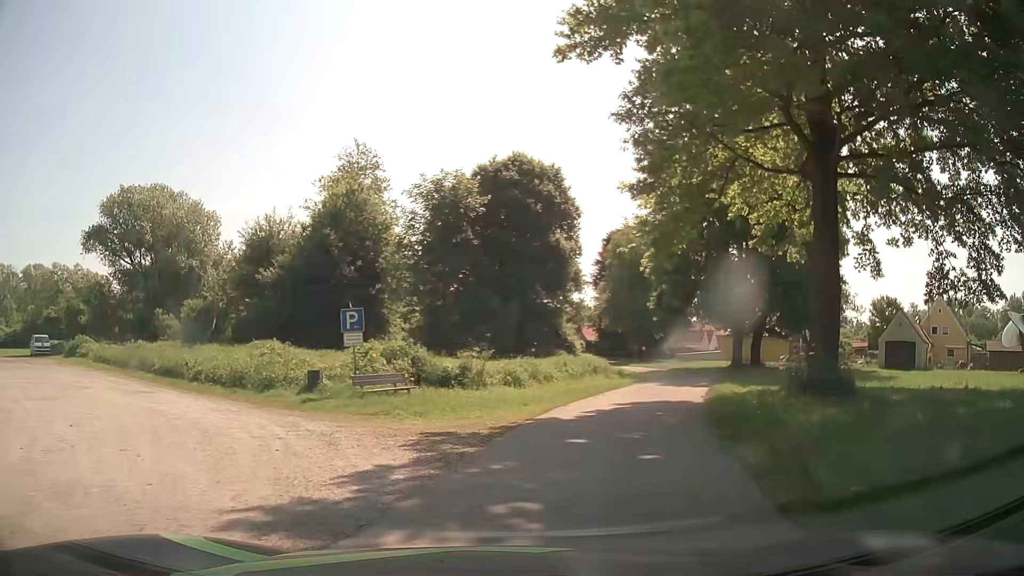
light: Day
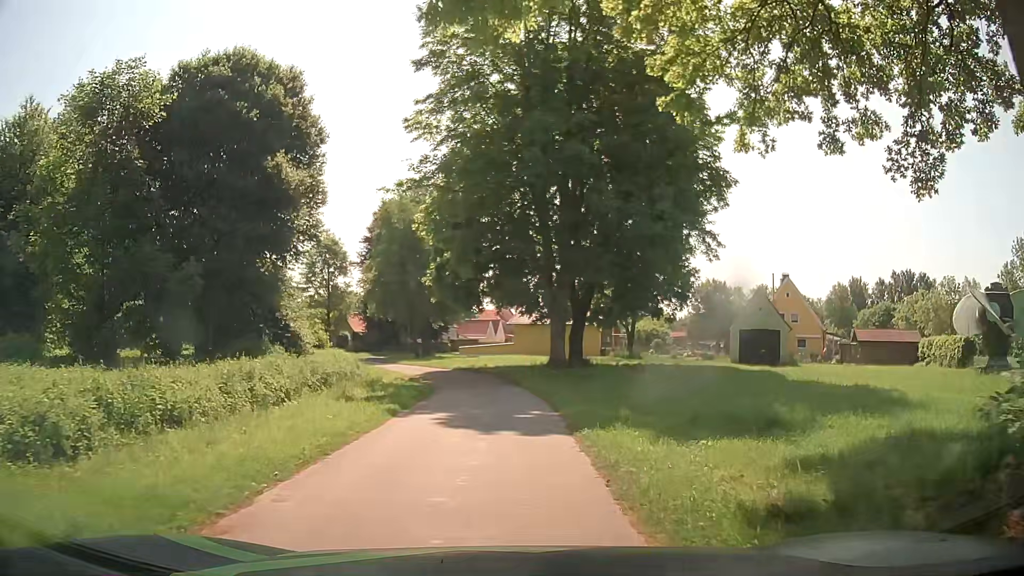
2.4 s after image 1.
(+2.7, +14.6) m; +18°
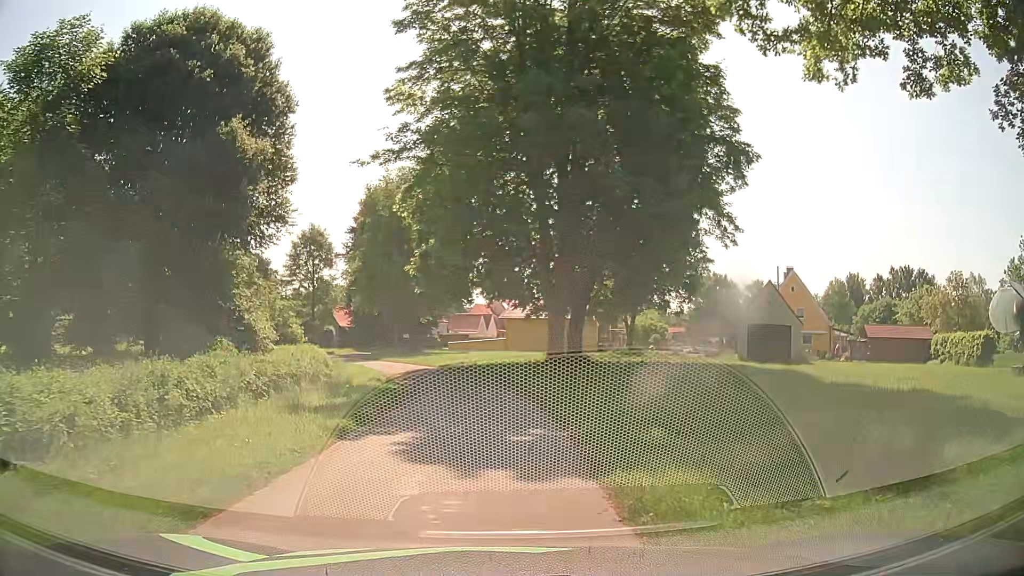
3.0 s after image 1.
(+0.1, +3.5) m; +2°
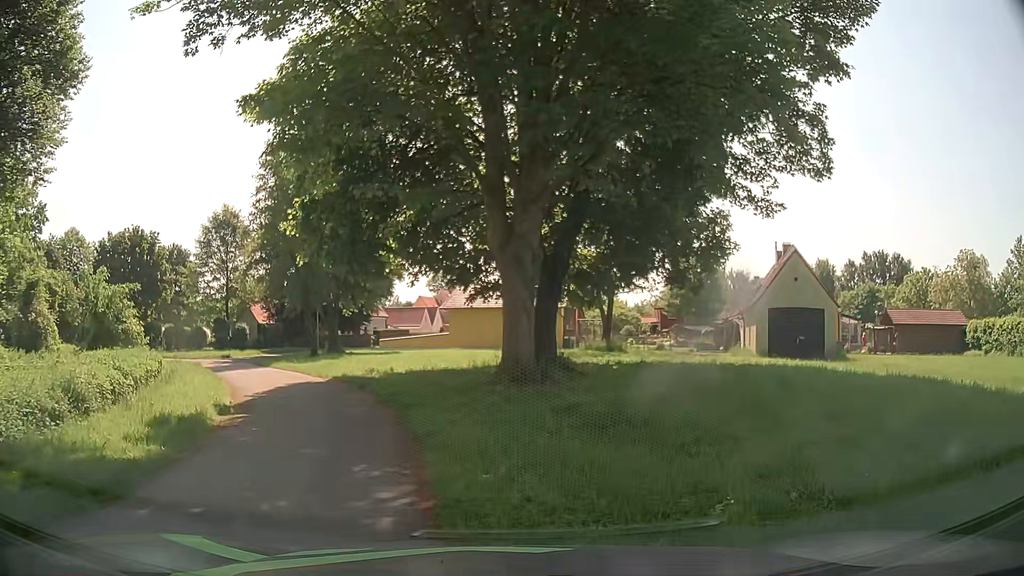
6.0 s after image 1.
(+0.5, +12.3) m; +5°
